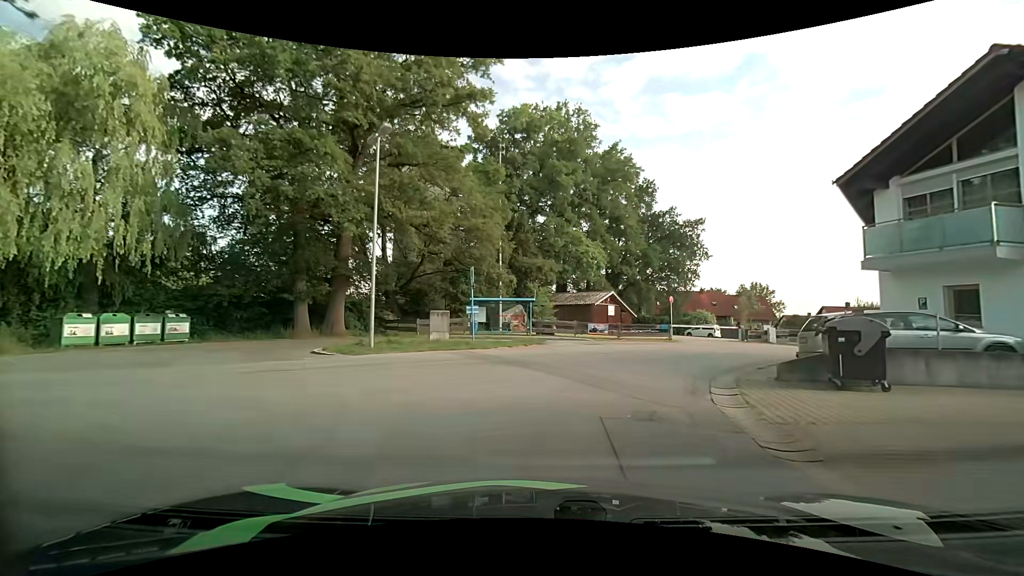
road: unclassified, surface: asphalt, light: Day
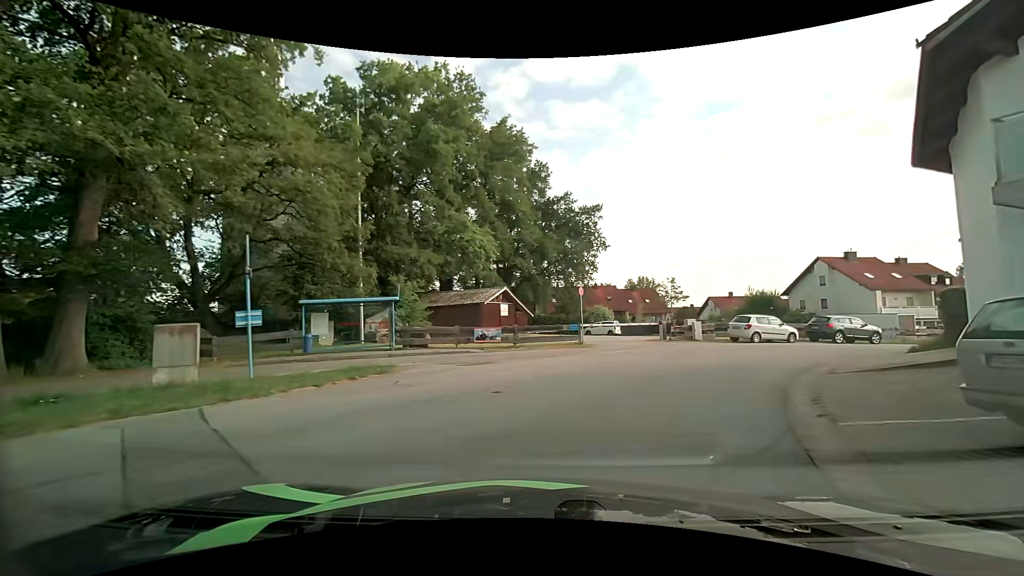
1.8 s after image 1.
(+0.8, +9.1) m; +12°
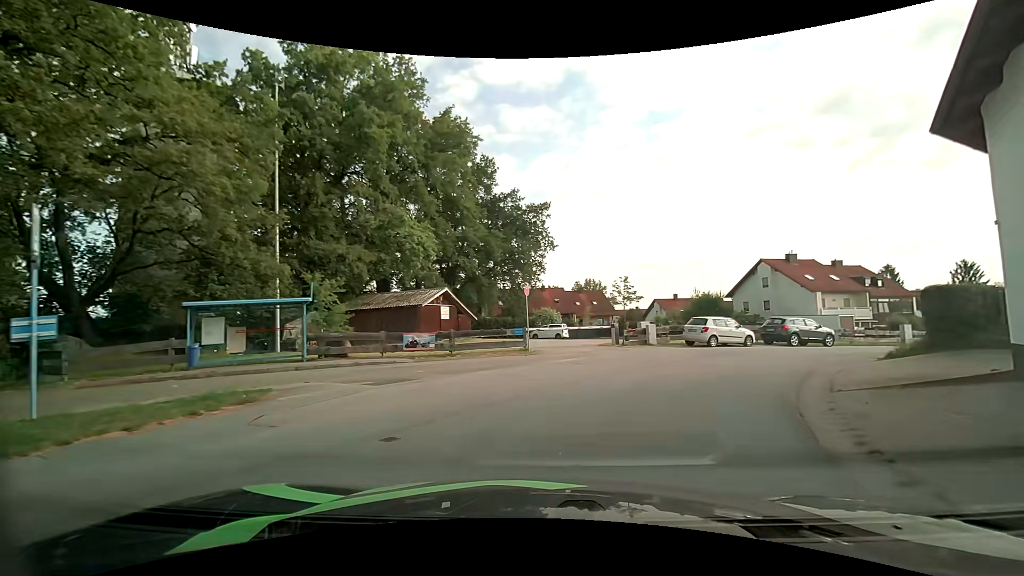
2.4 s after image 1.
(+0.1, +3.1) m; +6°
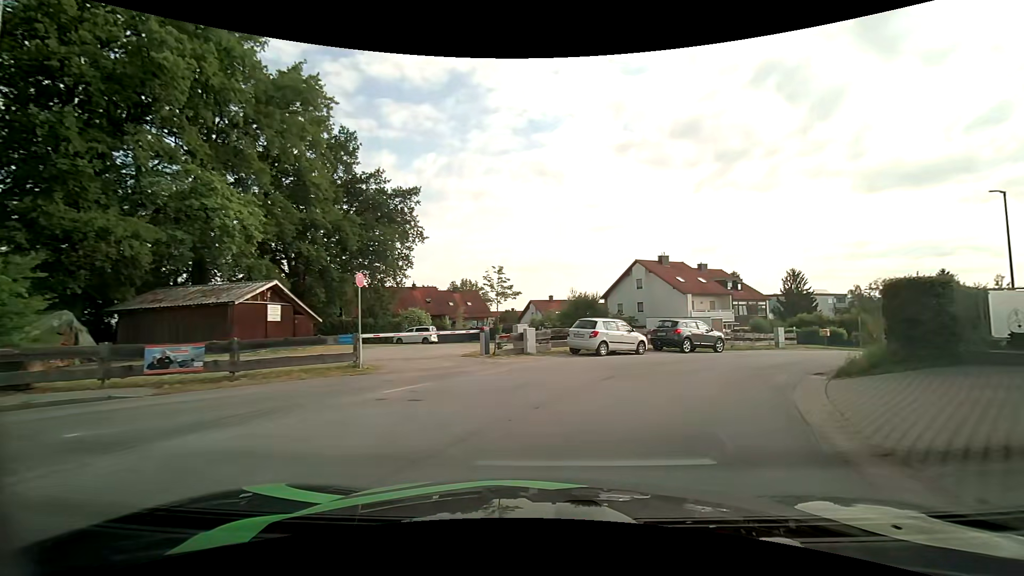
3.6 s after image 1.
(+0.8, +6.4) m; +13°
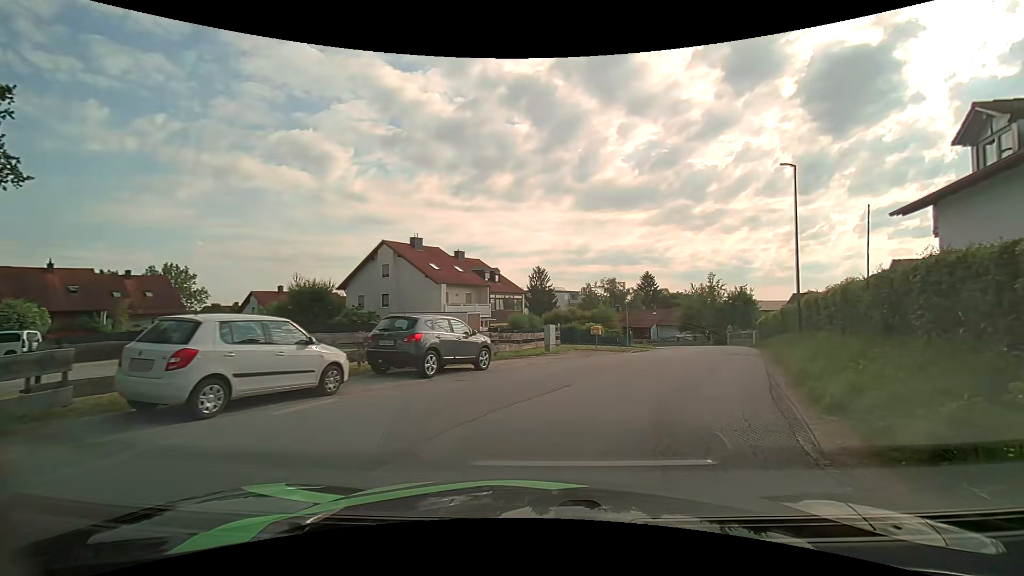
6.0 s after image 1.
(+2.9, +11.7) m; +29°
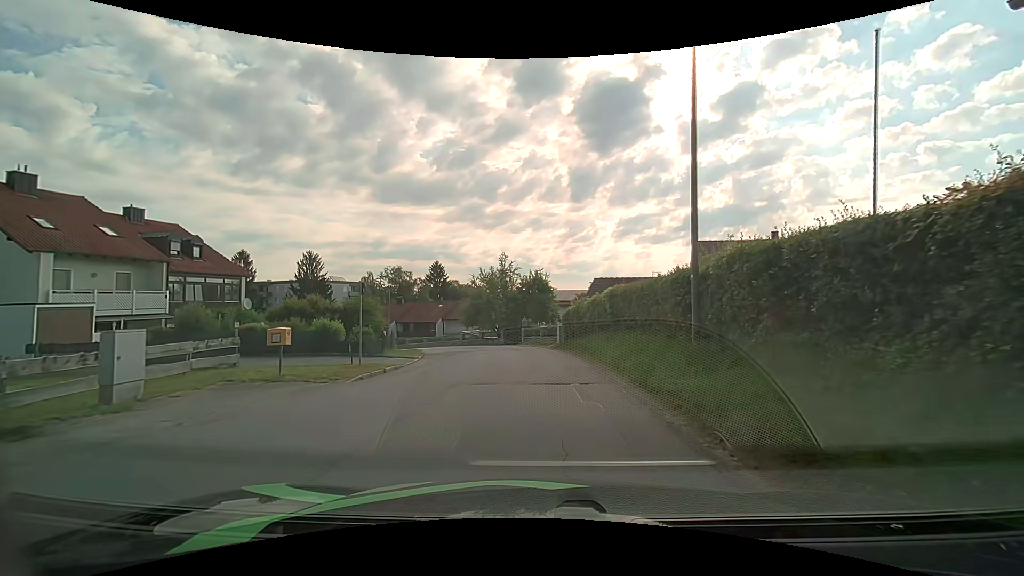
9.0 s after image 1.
(+3.4, +14.2) m; +23°
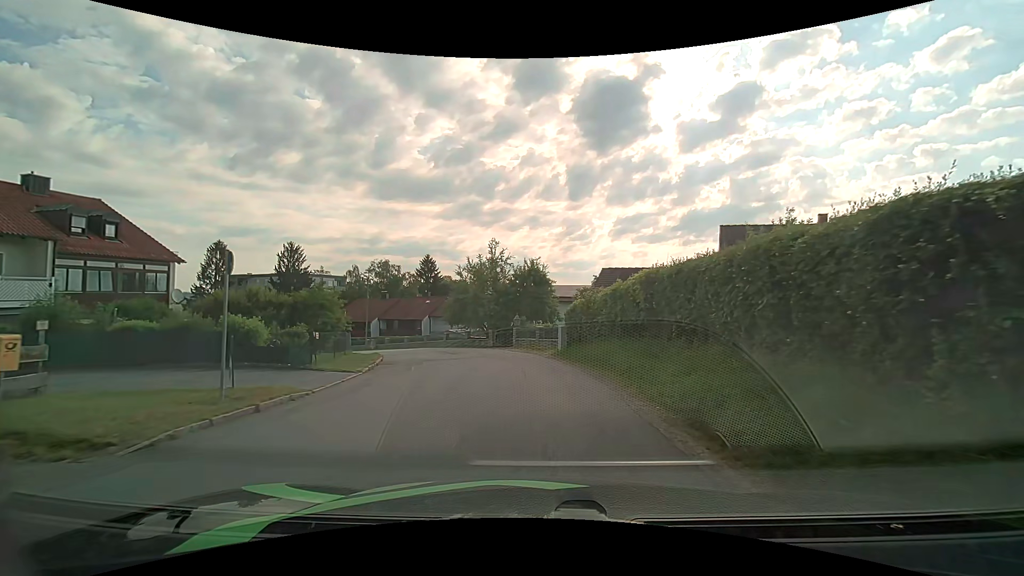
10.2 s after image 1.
(-0.1, +6.9) m; 0°
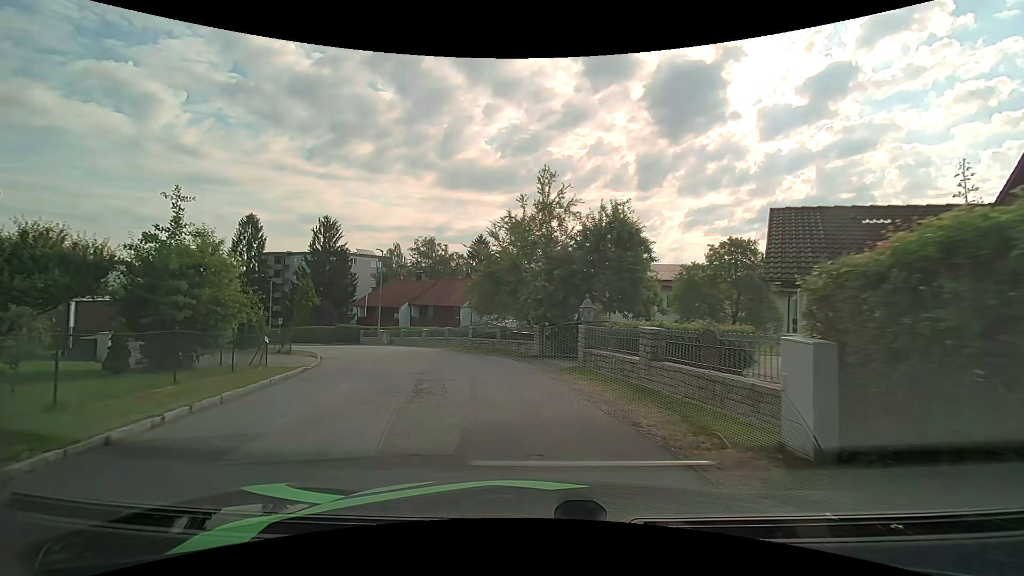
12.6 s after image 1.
(-0.7, +15.7) m; -7°
(-1, +10) (-3, +20) (-7, +29) (-13, +37) (-19, +45) (-26, +52) (-33, +59) (-40, +66) (-47, +73) (-55, +80) m
